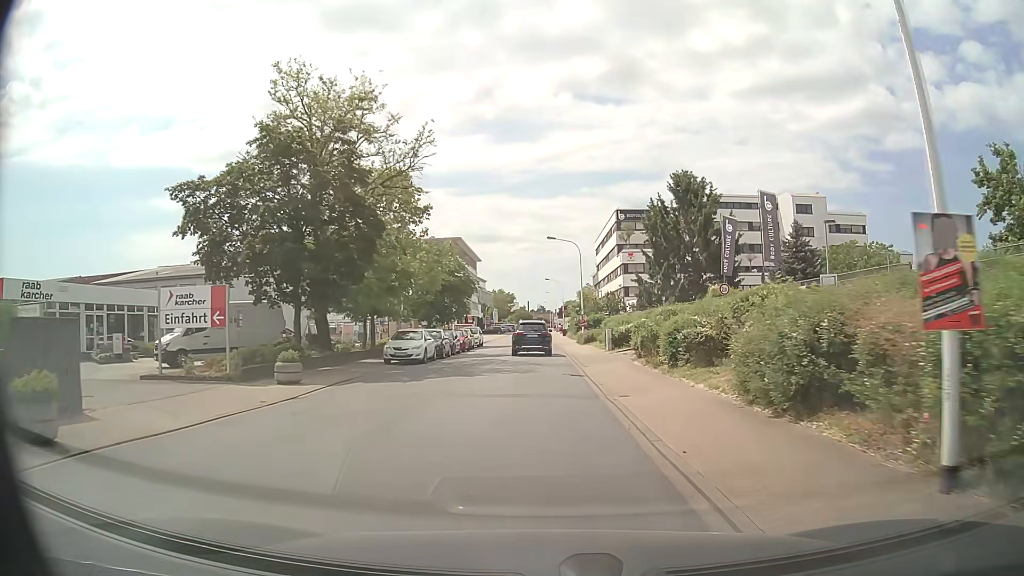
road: tertiary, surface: asphalt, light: Day
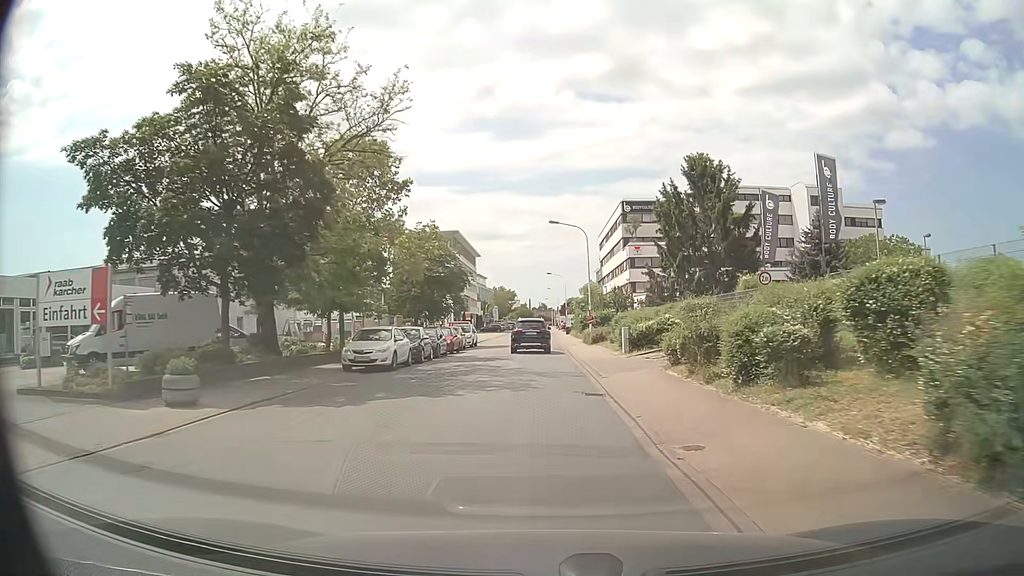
(0.0, +6.3) m; 0°
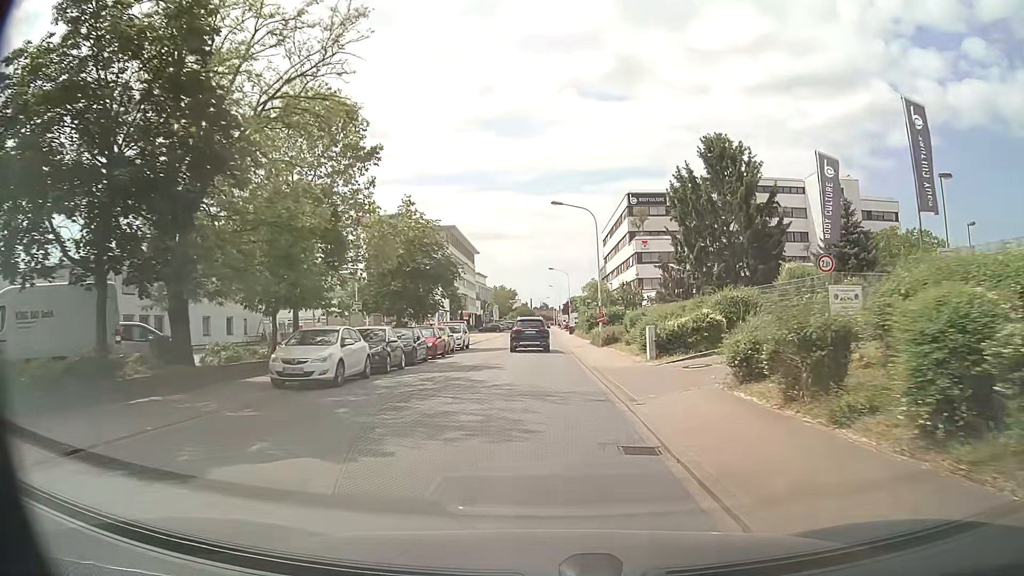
(0.0, +6.3) m; 0°
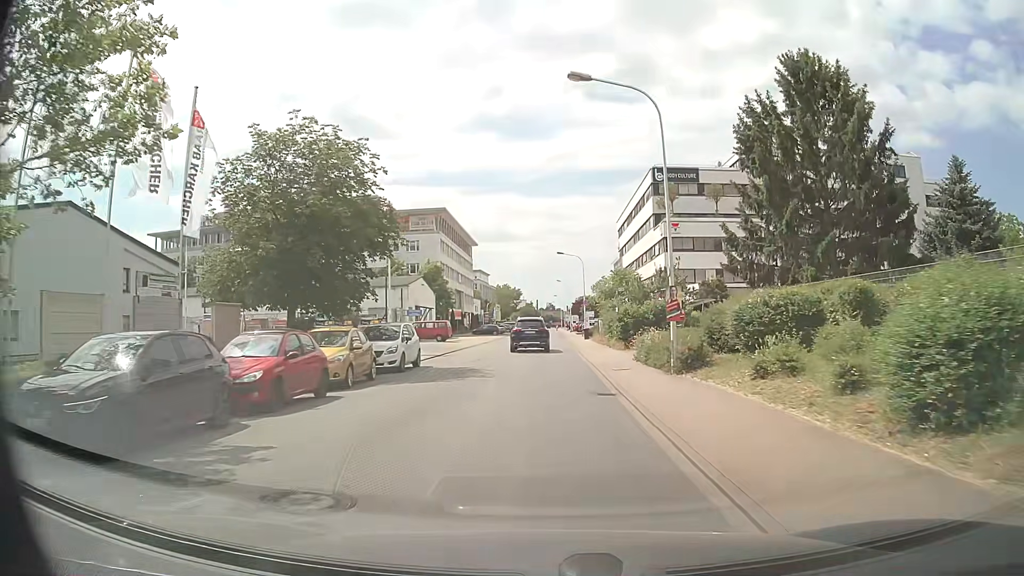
(-0.1, +18.8) m; -1°
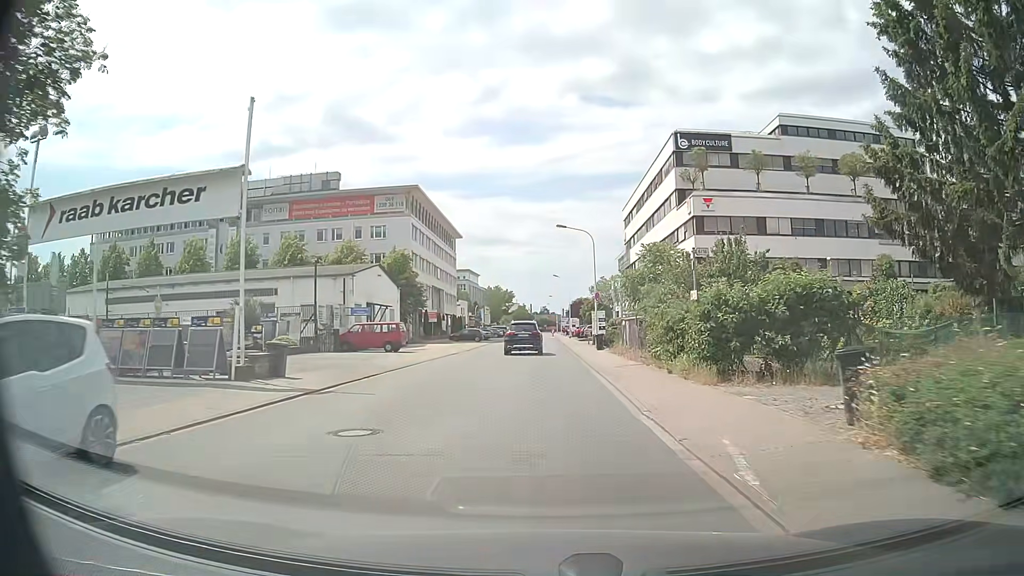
(-0.1, +18.4) m; 0°
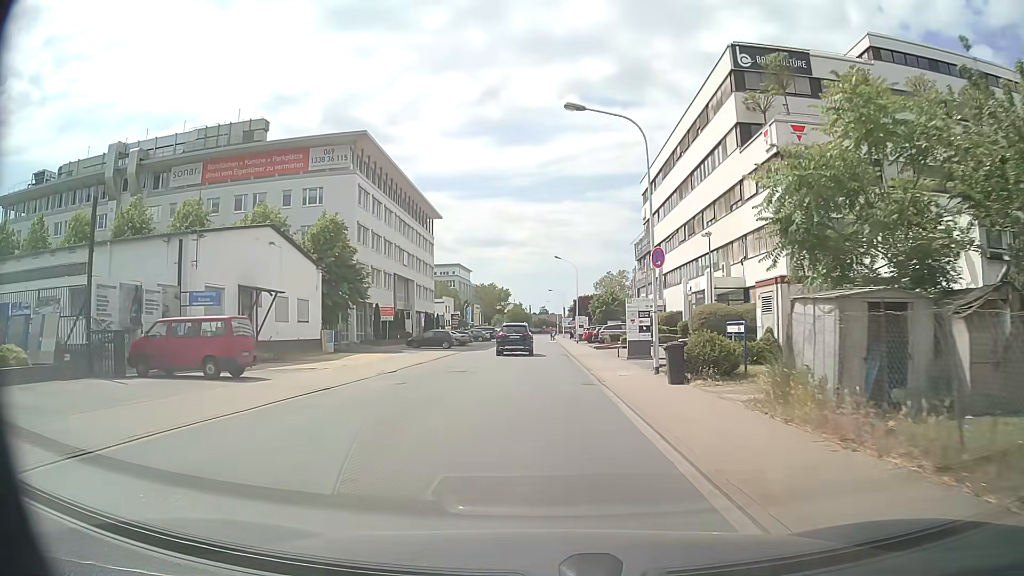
(+0.2, +23.6) m; 0°
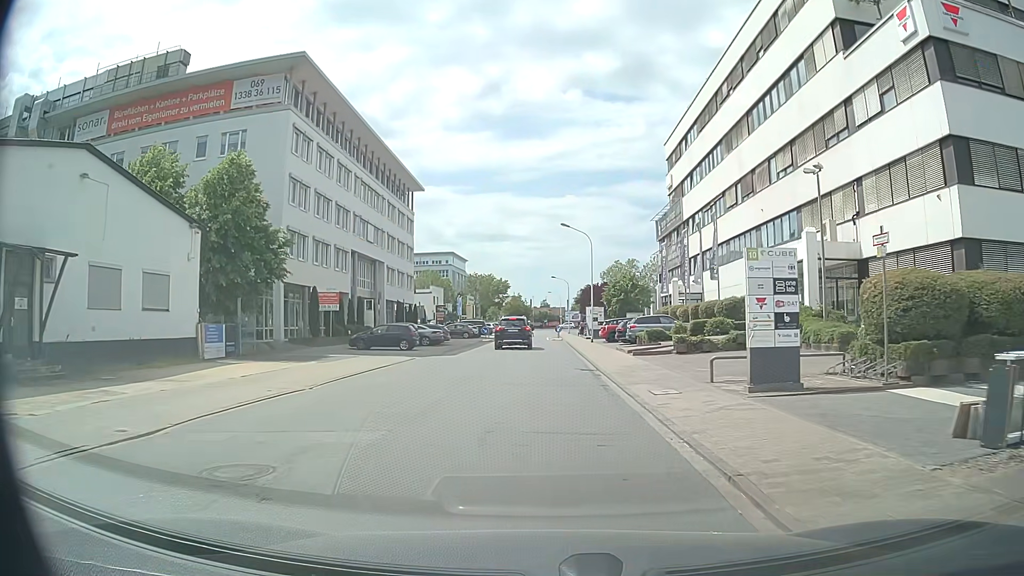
(0.0, +17.1) m; +1°
